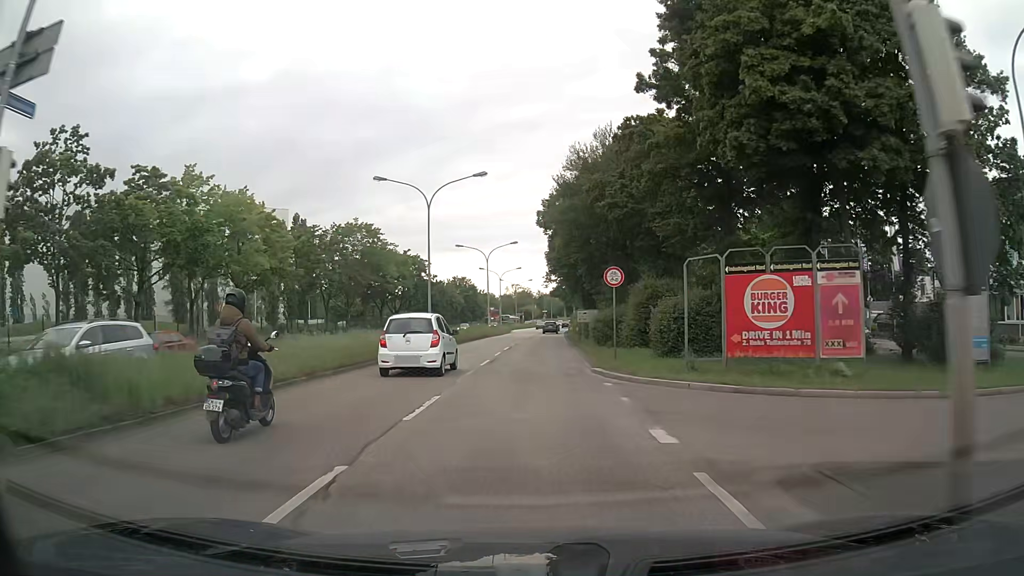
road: primary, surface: asphalt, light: Day
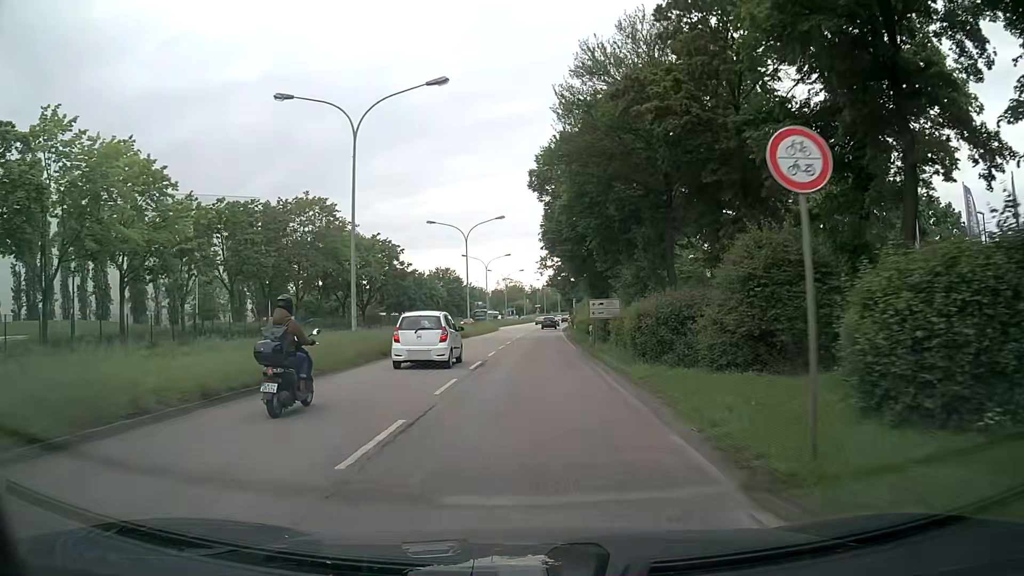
(+0.1, +15.1) m; +1°
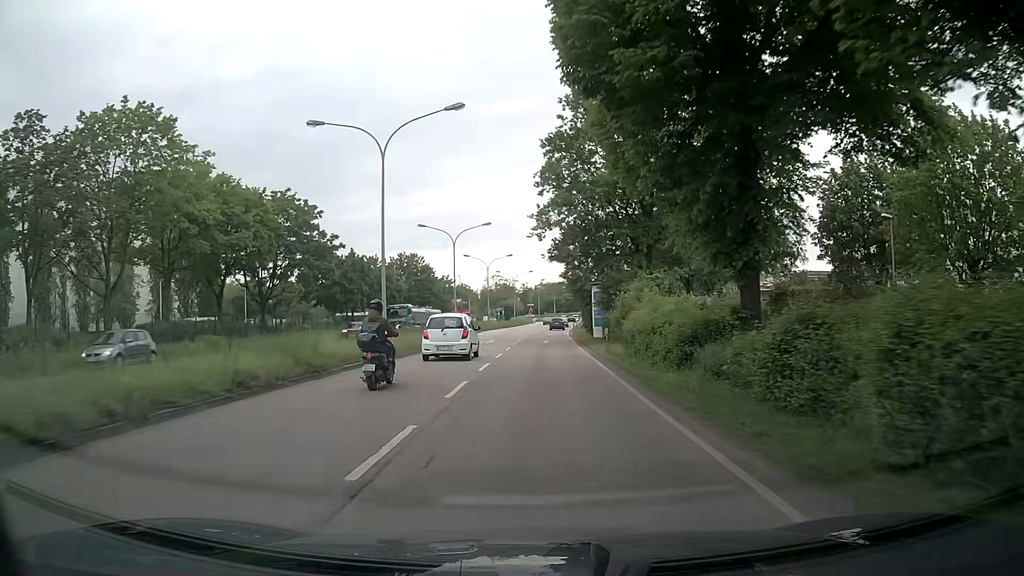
(-0.1, +30.6) m; 0°
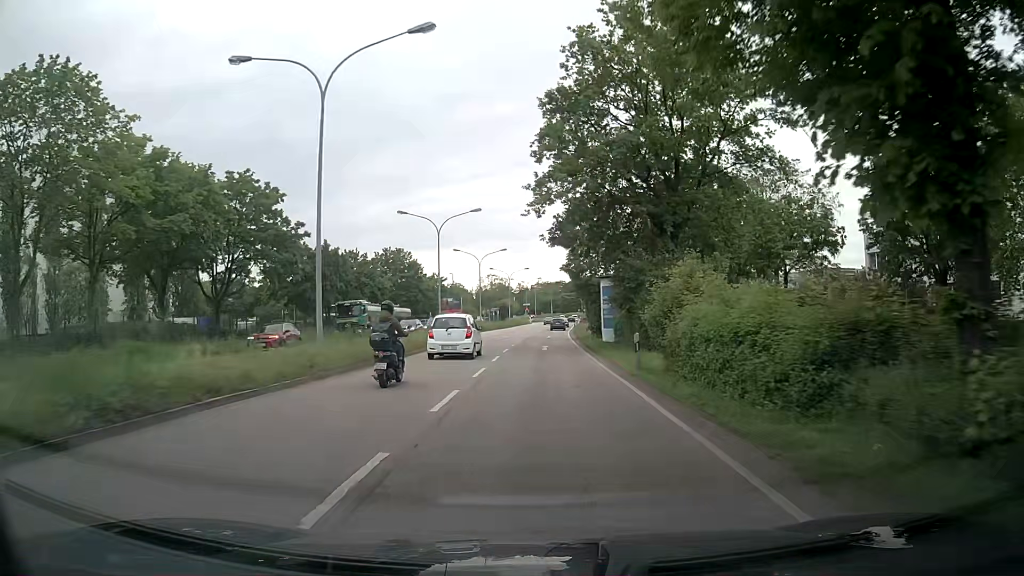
(0.0, +7.8) m; +1°
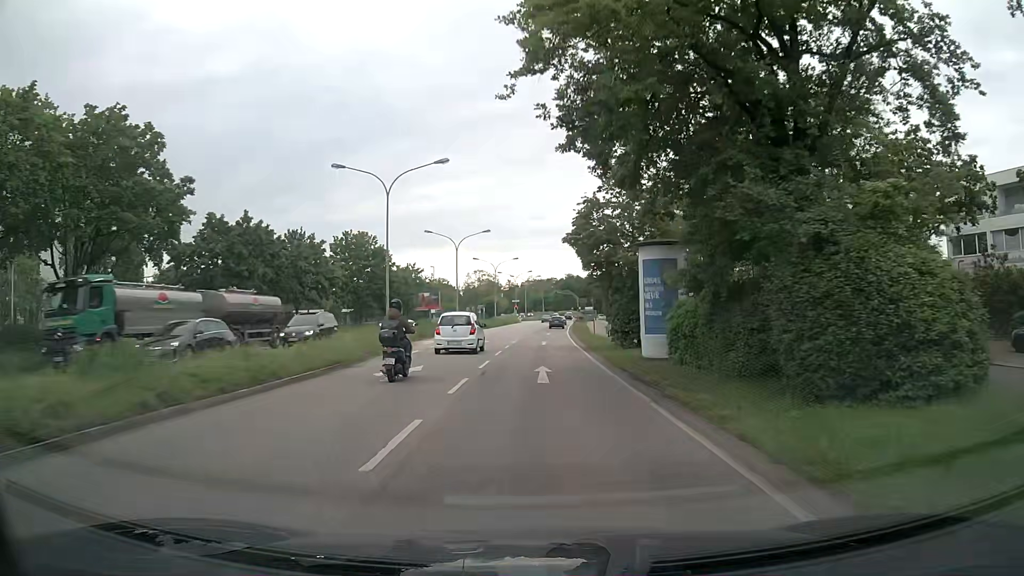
(0.0, +16.0) m; +1°
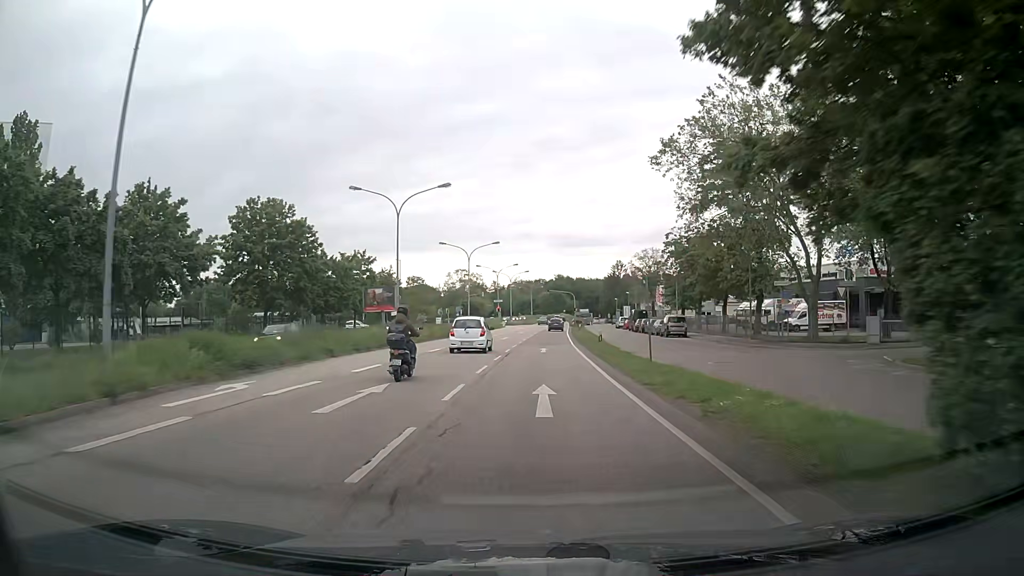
(+0.3, +24.4) m; +1°
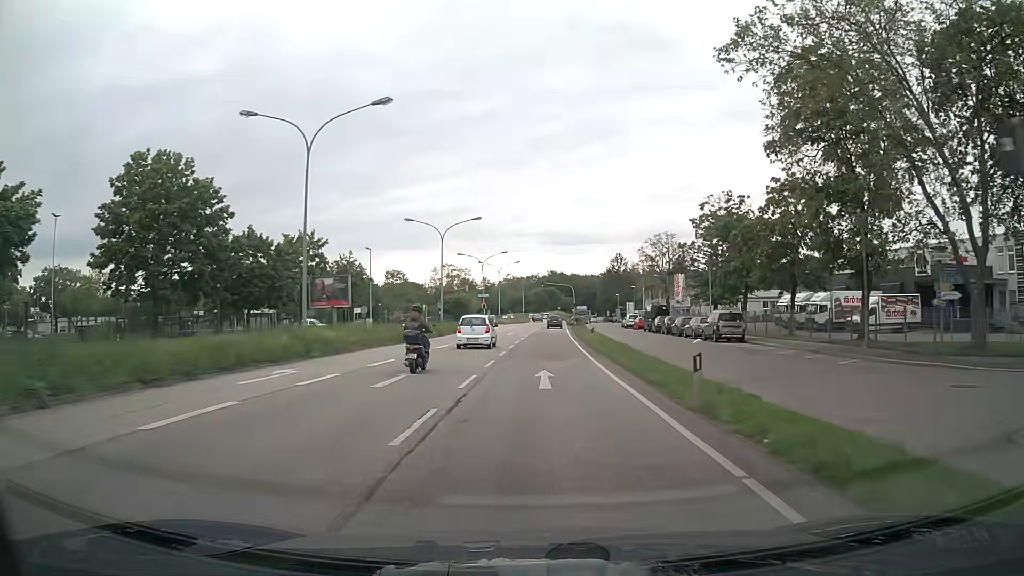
(0.0, +16.5) m; +1°
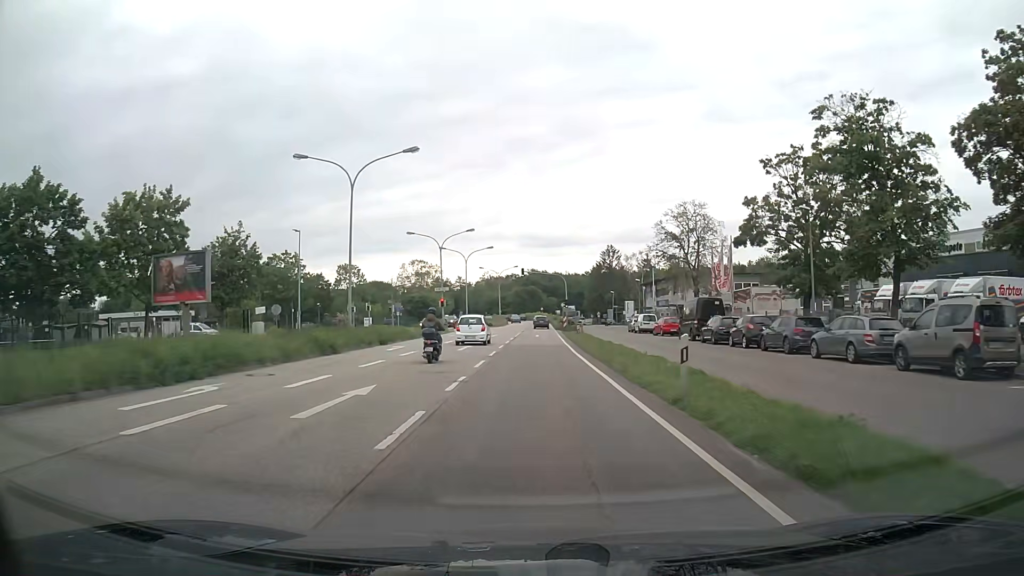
(+0.3, +24.1) m; +2°
(0, +10) (0, +20) (0, +30) (0, +40) (0, +50) (0, +60) (0, +70) (+1, +80) (+1, +90) (+1, +100) m
